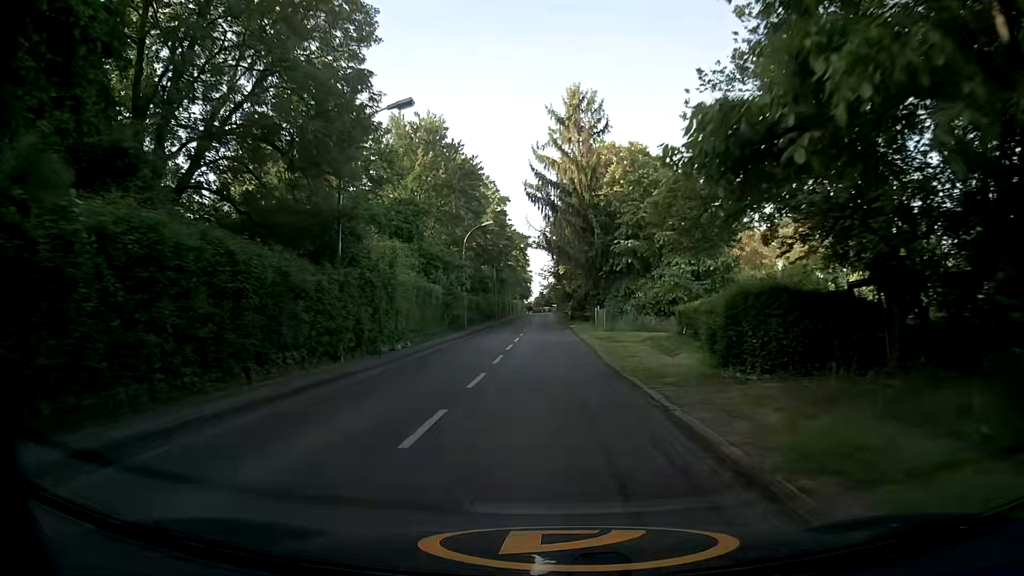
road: tertiary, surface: asphalt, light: Day
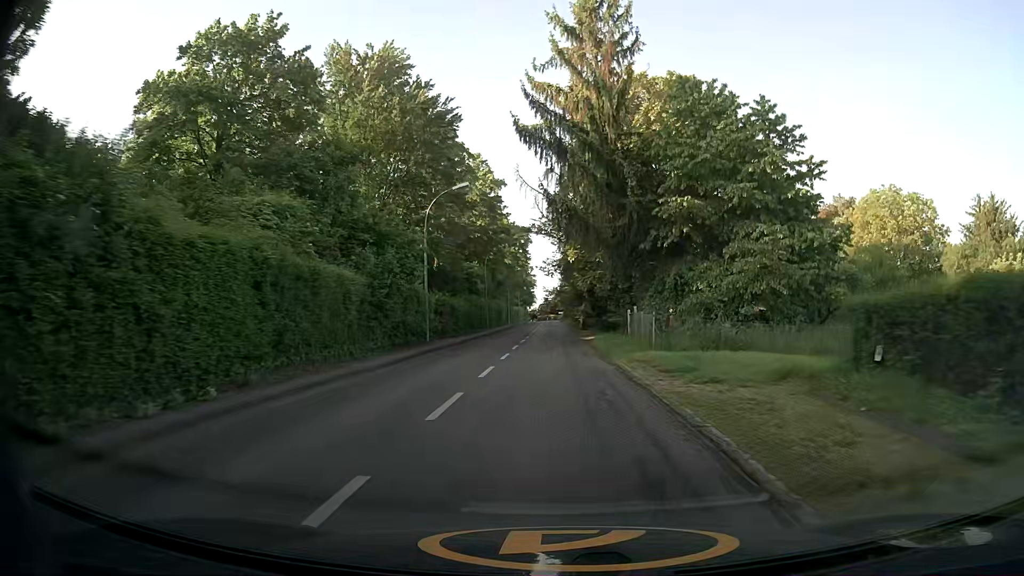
(+0.2, +16.8) m; +1°
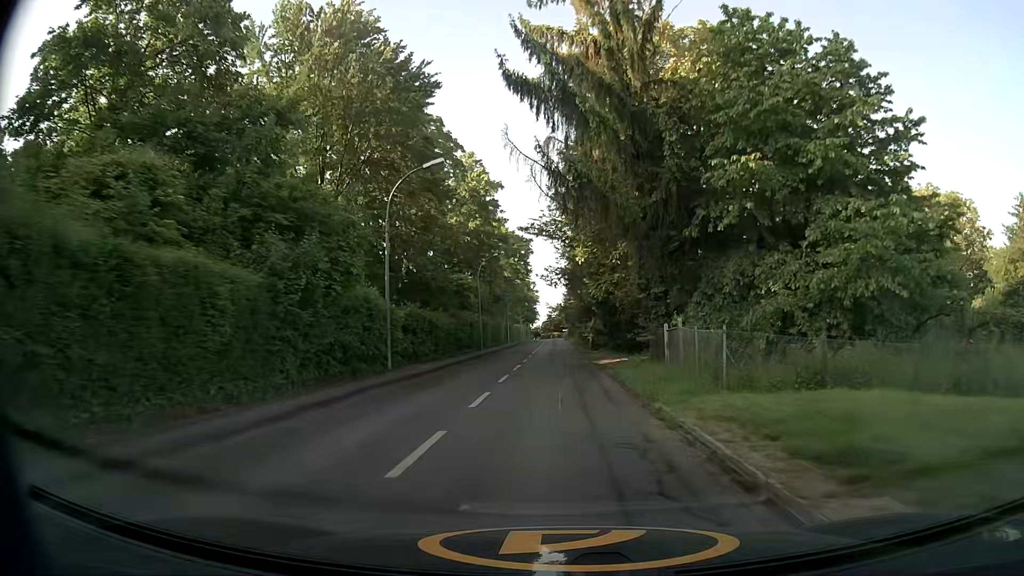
(-0.2, +8.5) m; -2°
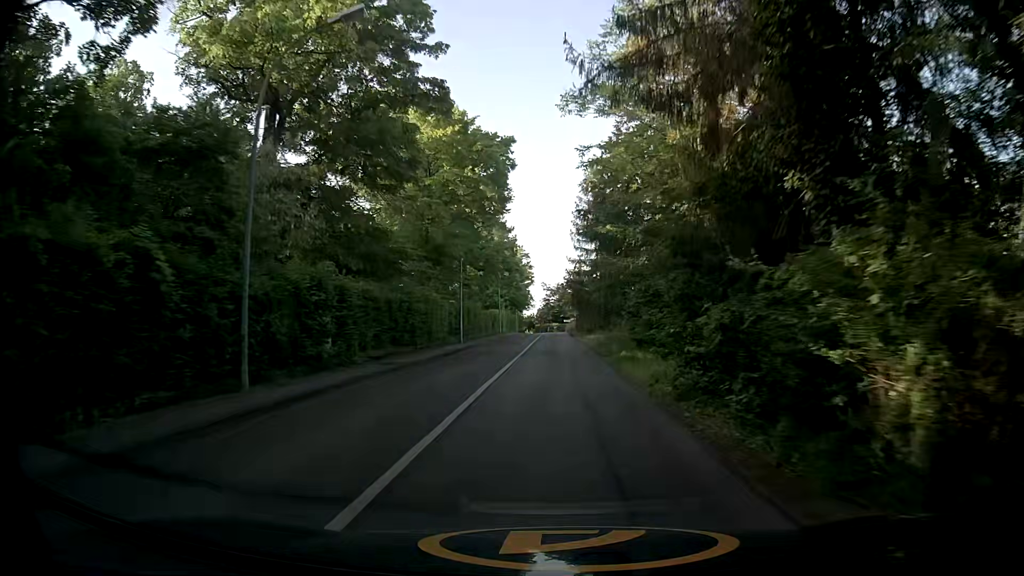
(+0.3, +42.3) m; +1°
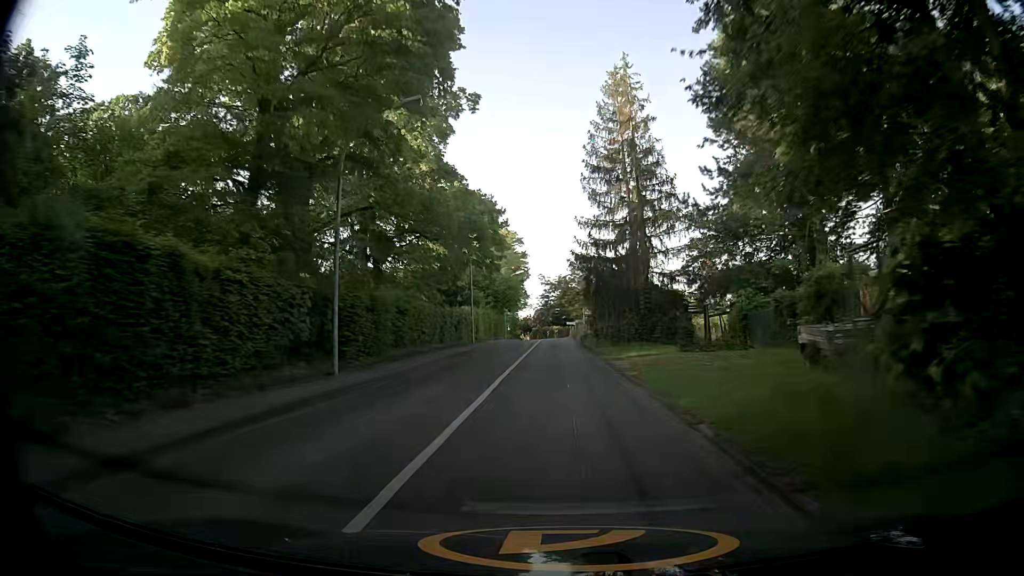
(0.0, +25.0) m; 0°
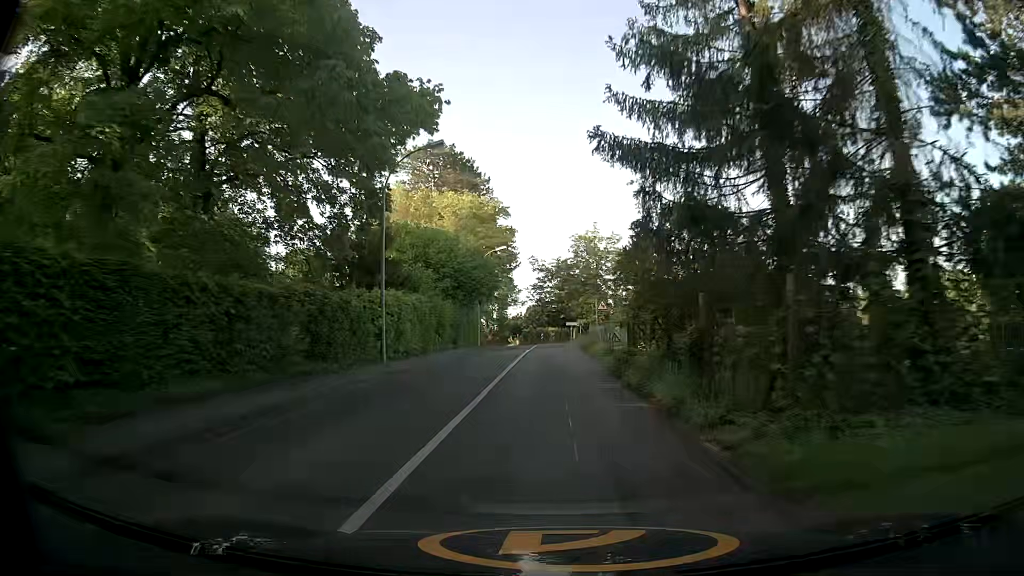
(+0.1, +24.7) m; +1°
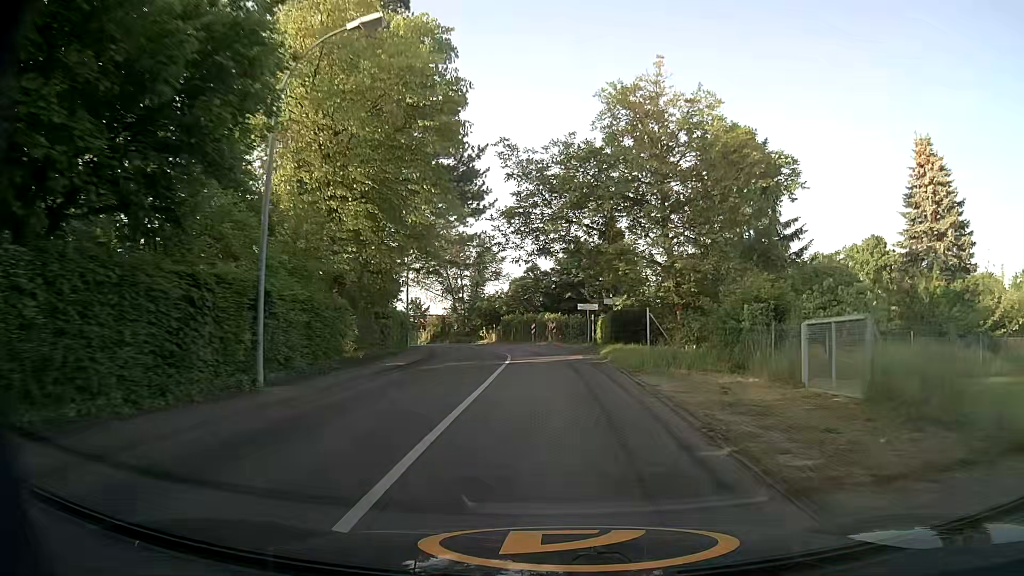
(-0.3, +40.7) m; 0°
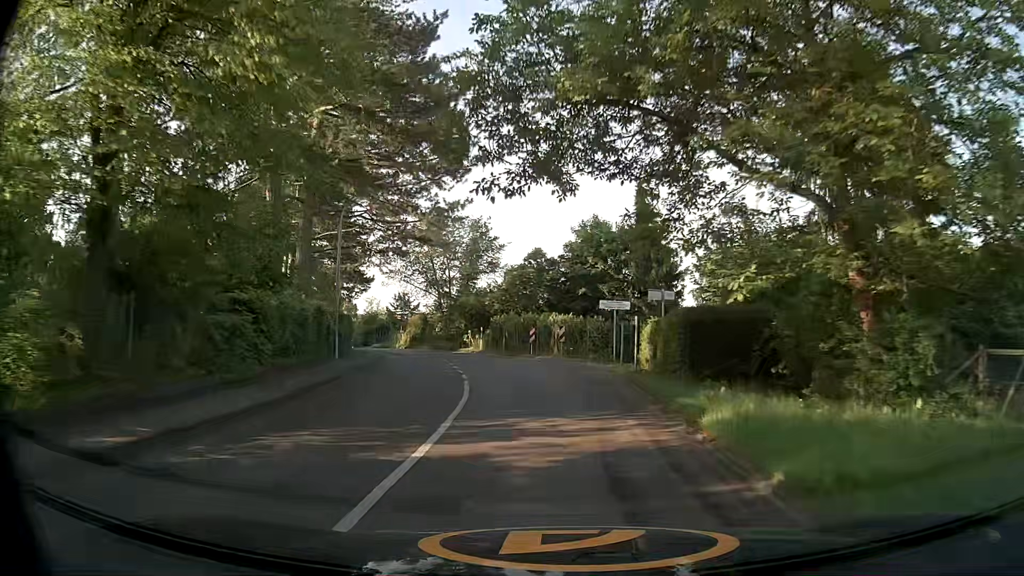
(-0.1, +15.8) m; -1°
(0, +10) (-1, +20) (-3, +30) (-5, +40) (-8, +49) (-12, +58) (-16, +67) (-20, +77) (-24, +86) (-27, +95) m
